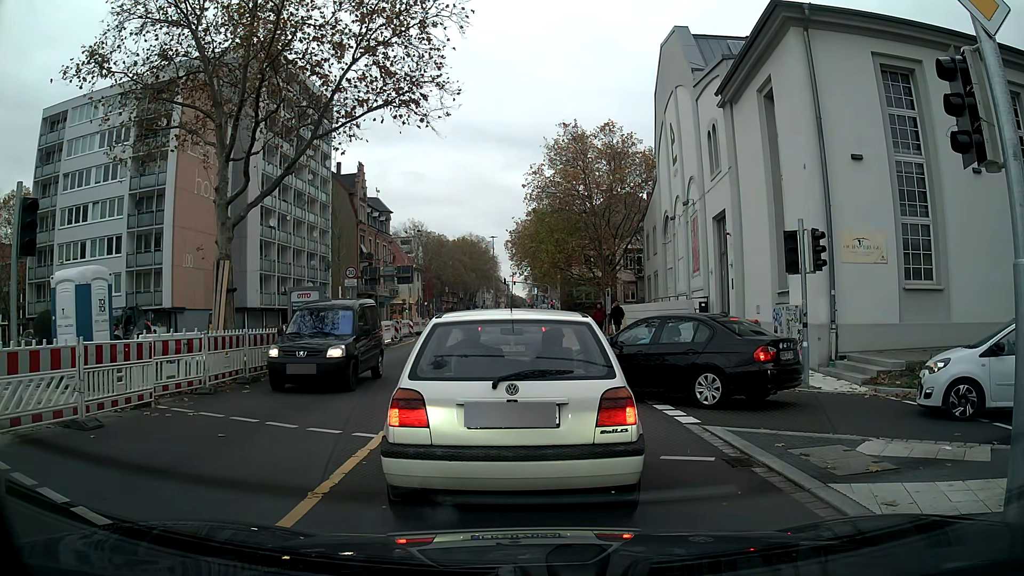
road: secondary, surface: asphalt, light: Day
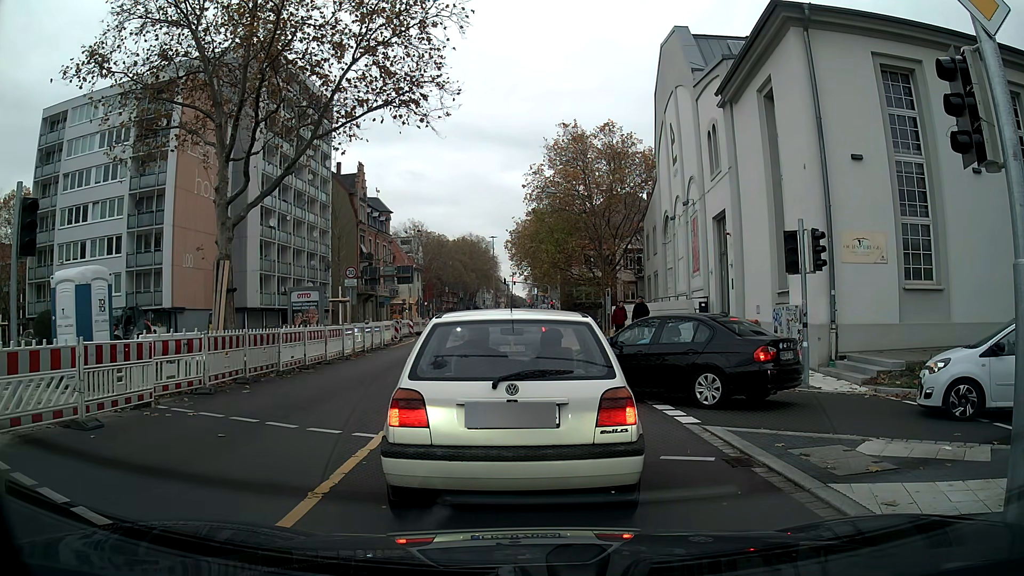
(0.0, 0.0) m; 0°
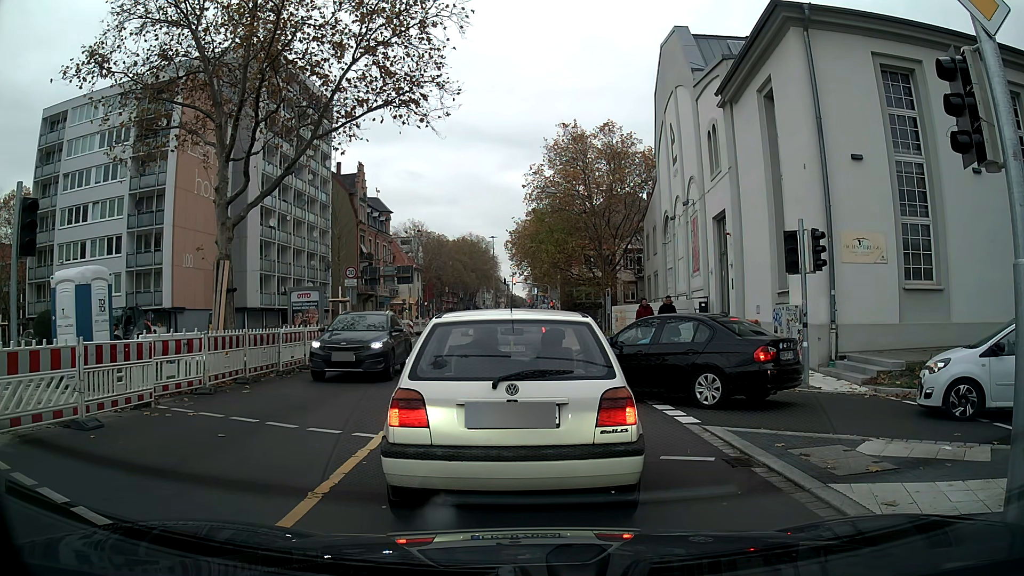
(0.0, 0.0) m; 0°
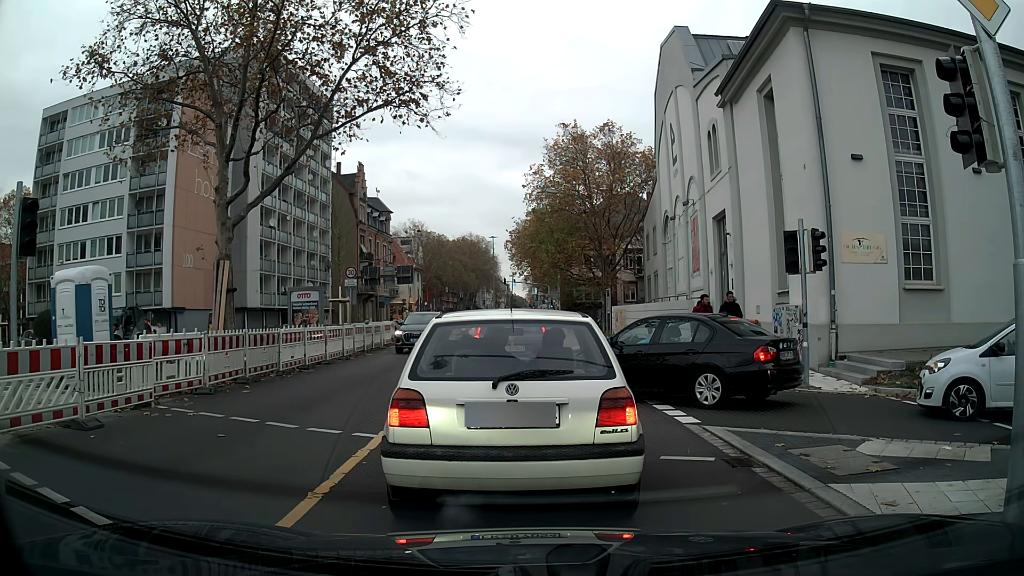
(0.0, 0.0) m; 0°
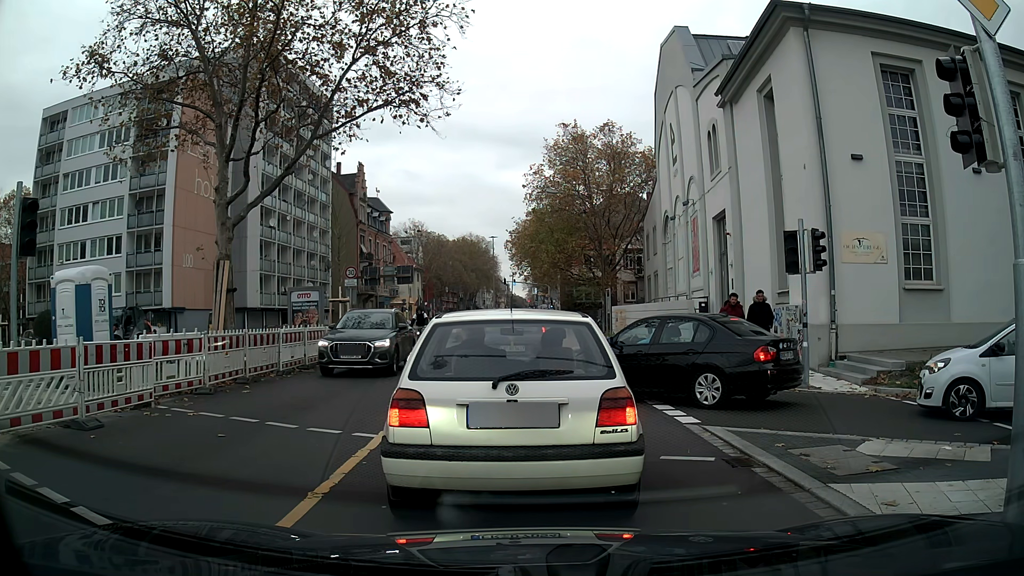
(0.0, 0.0) m; 0°
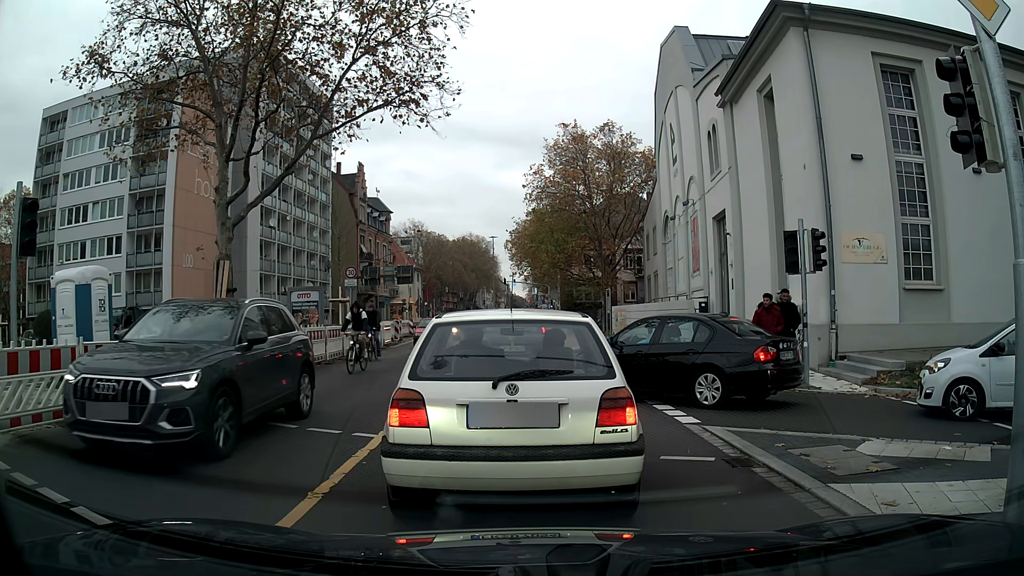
(0.0, 0.0) m; 0°
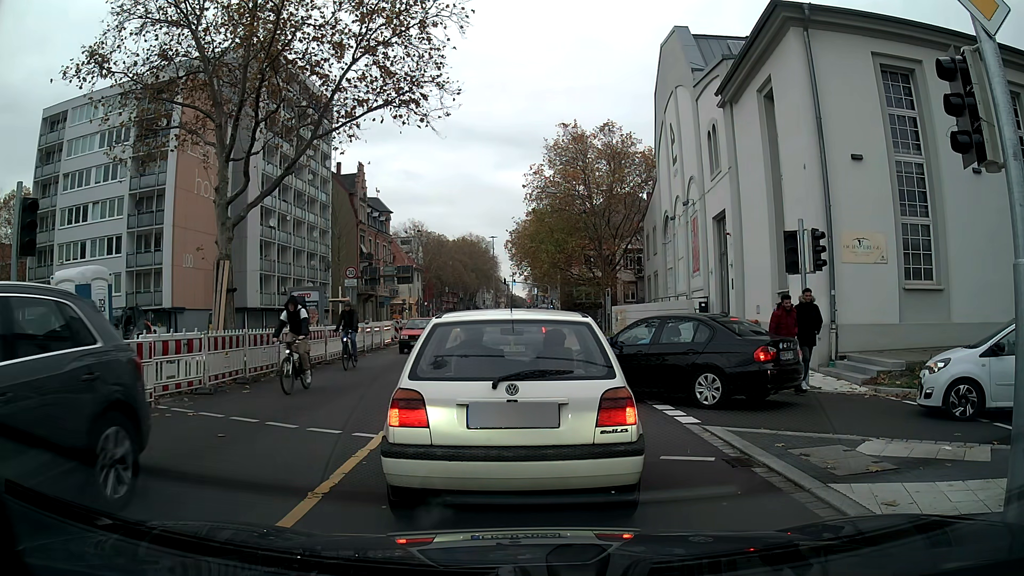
(0.0, 0.0) m; 0°
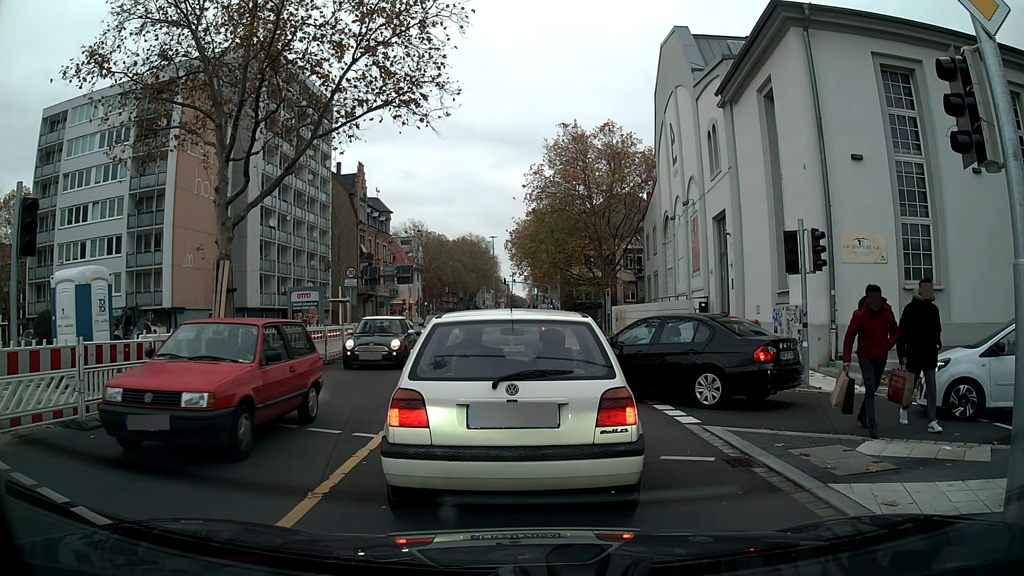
(0.0, 0.0) m; 0°
(0, +10) (0, +20) (-1, +30) (-1, +40) (-1, +50) (-1, +60) (-1, +70) (-1, +80) (-1, +90) (-1, +100) m
